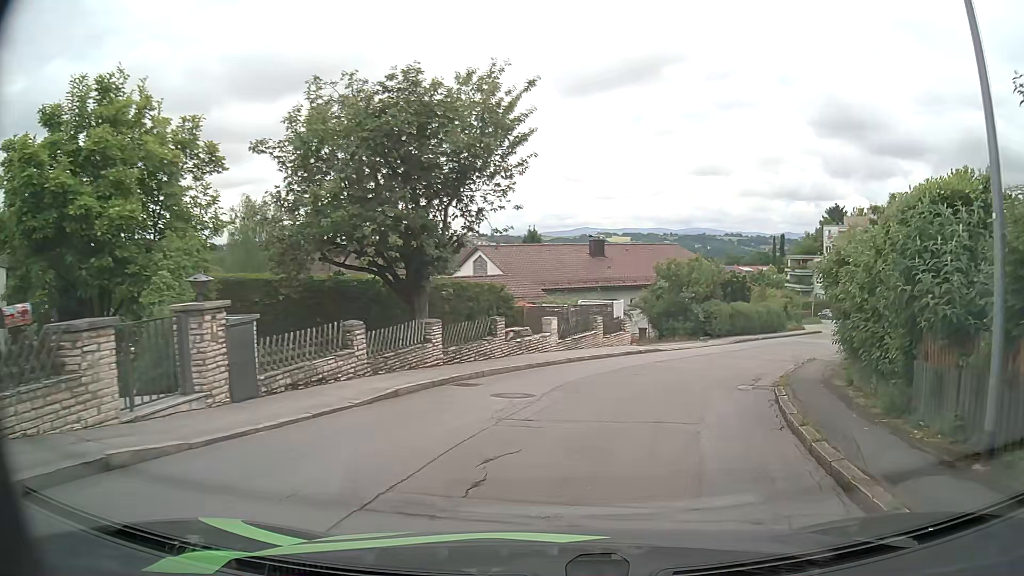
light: Day
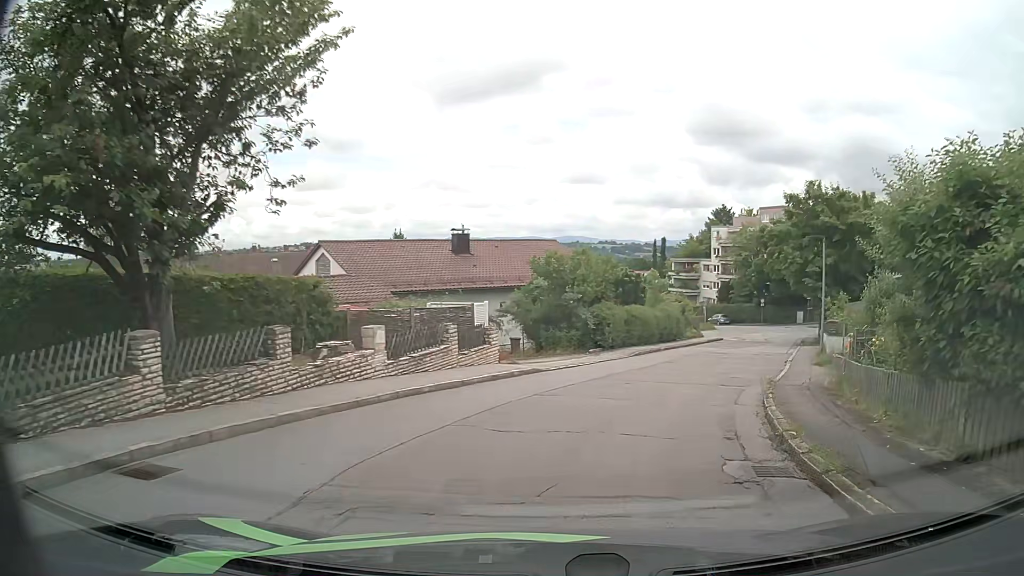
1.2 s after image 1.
(+0.8, +7.4) m; +12°
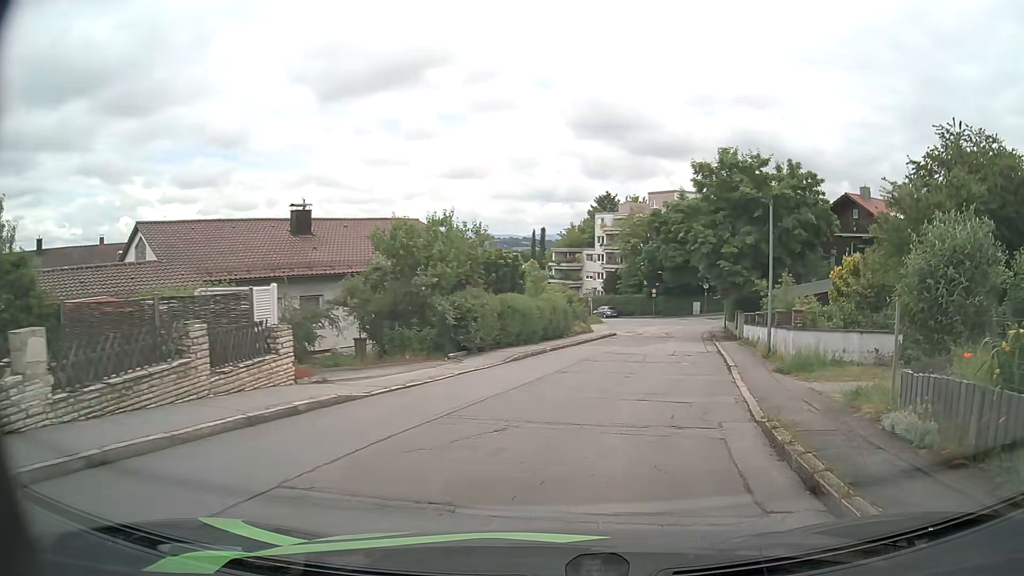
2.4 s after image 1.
(+0.6, +7.4) m; +11°
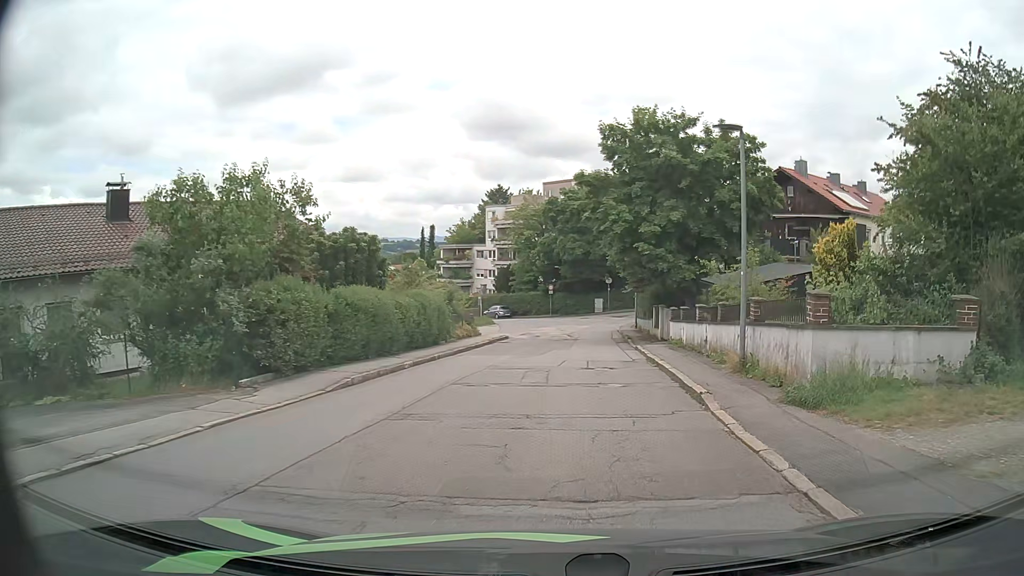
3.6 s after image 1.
(+0.5, +7.4) m; +8°
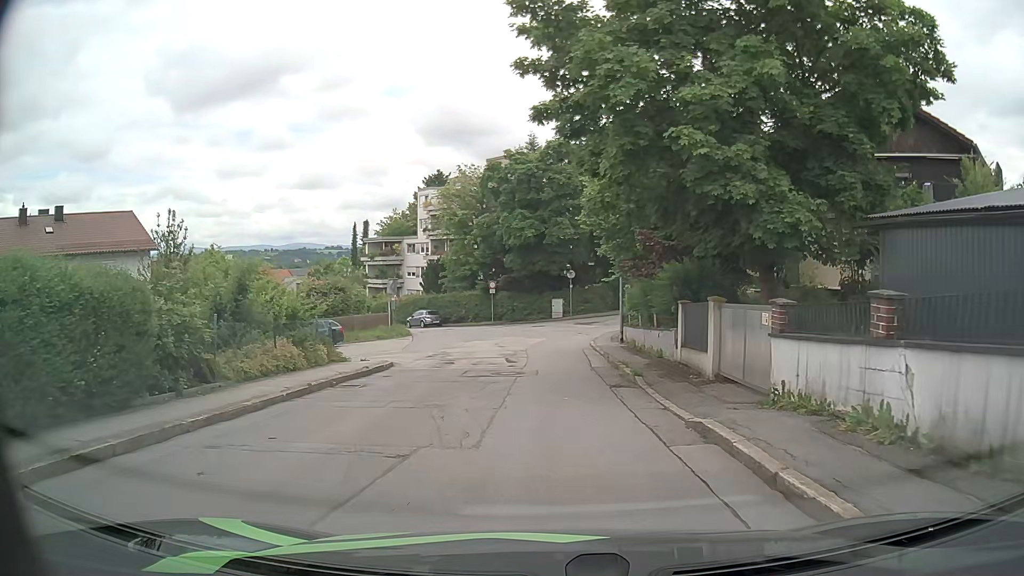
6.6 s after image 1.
(+0.9, +17.9) m; +3°
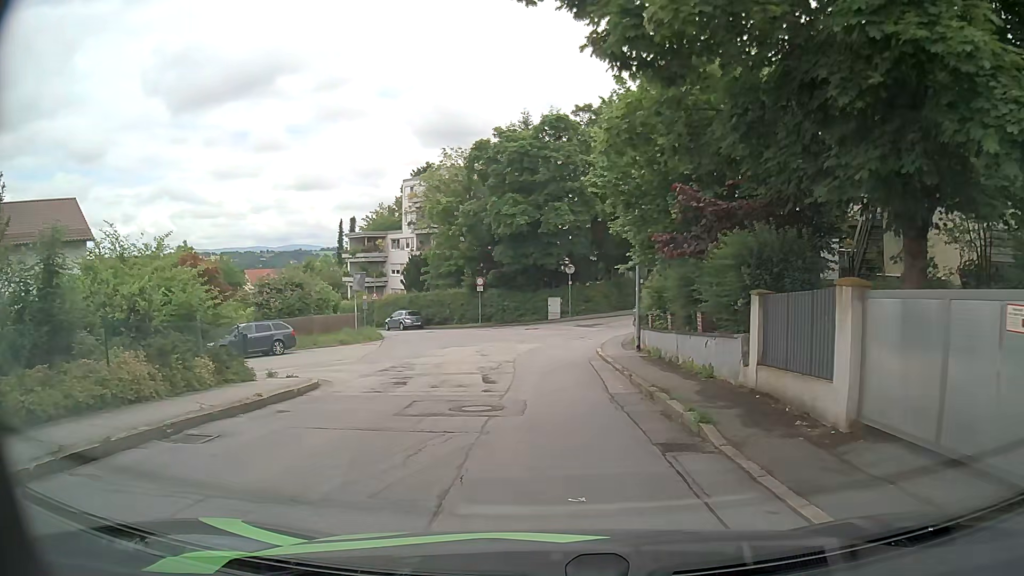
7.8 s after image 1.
(+0.1, +6.4) m; +1°
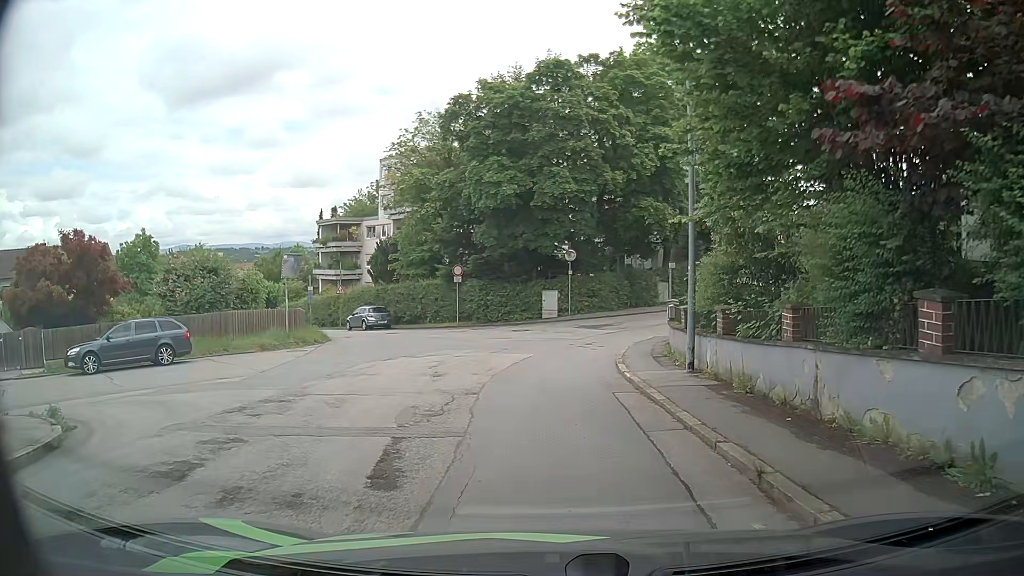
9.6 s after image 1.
(+0.1, +8.8) m; +1°
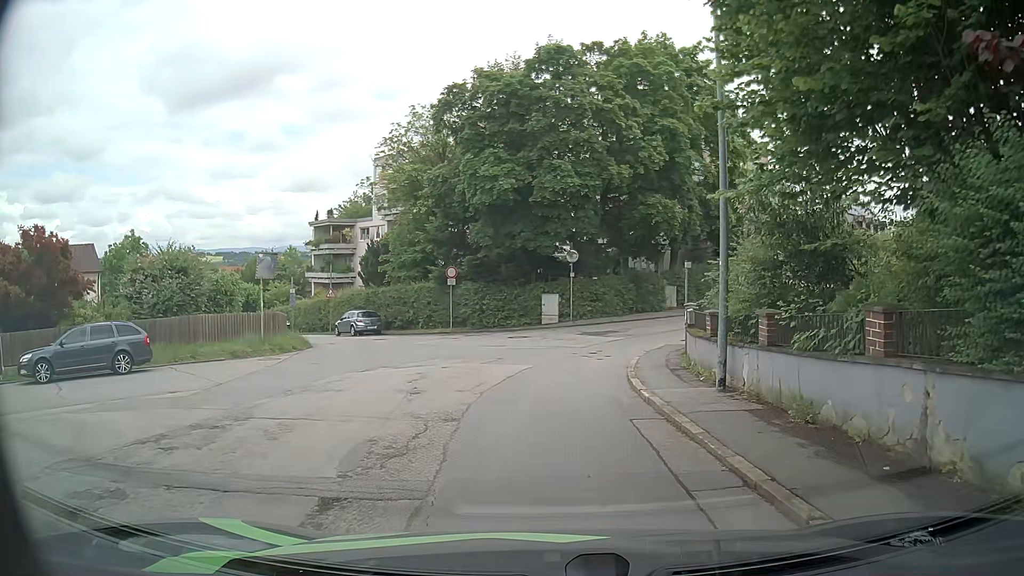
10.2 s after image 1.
(0.0, +2.3) m; -2°
